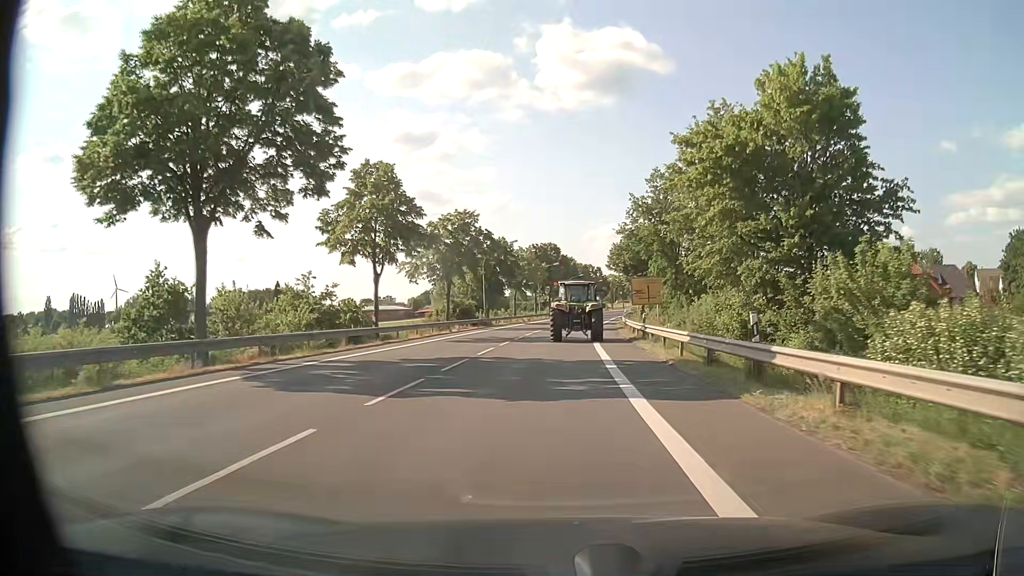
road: primary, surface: asphalt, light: Day
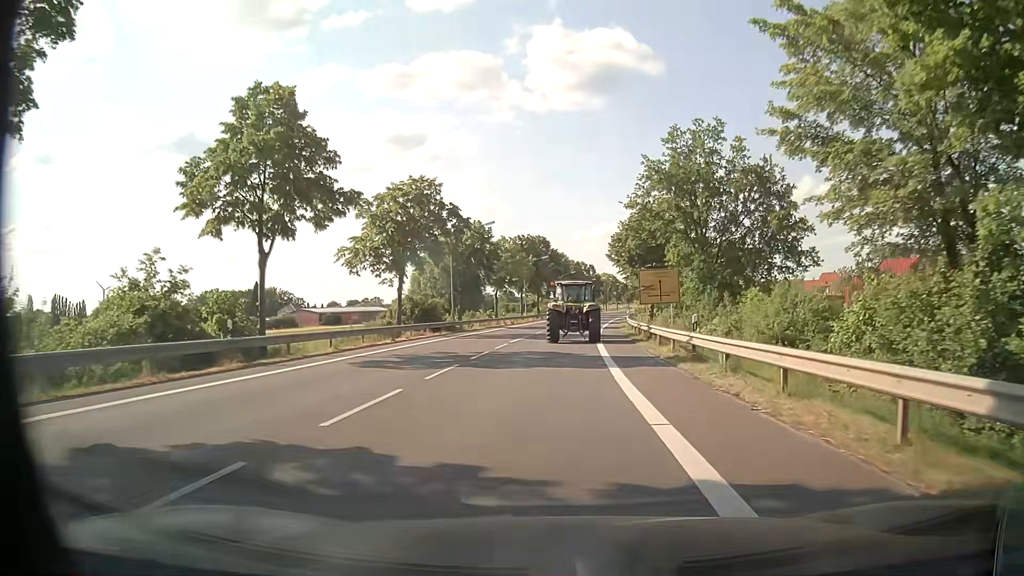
(+0.2, +13.9) m; +1°
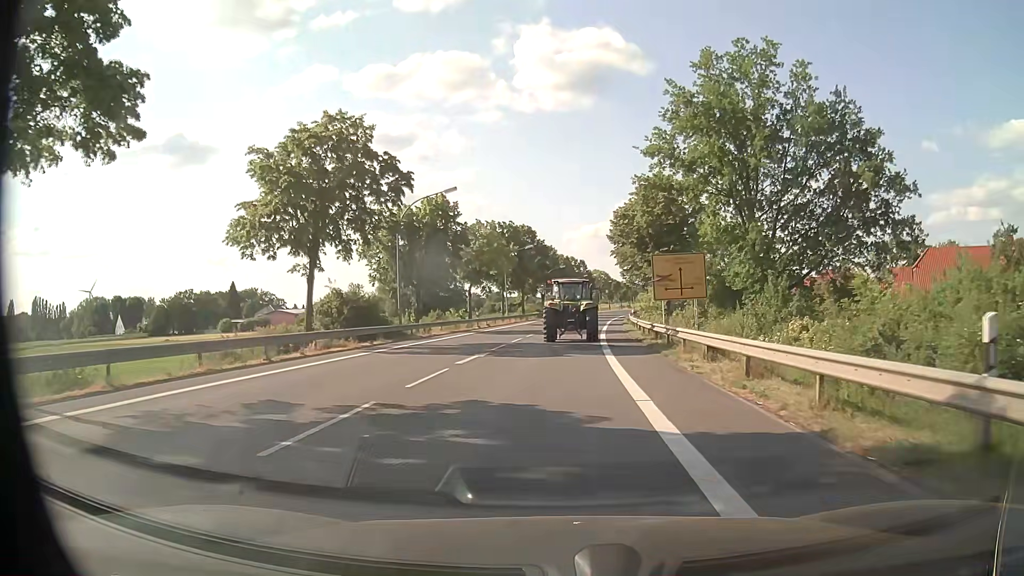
(+0.1, +13.6) m; +1°
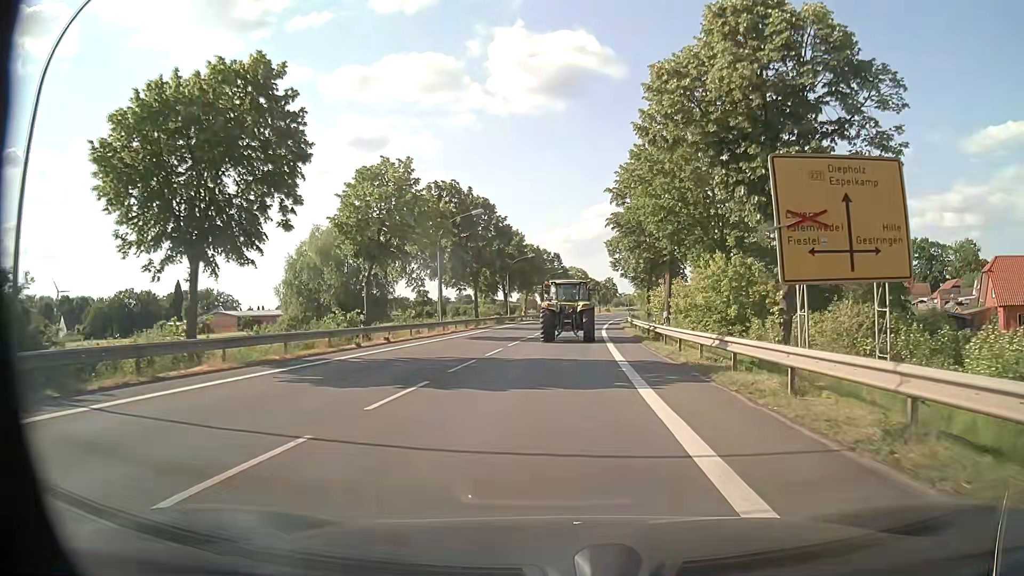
(+0.4, +26.7) m; +2°
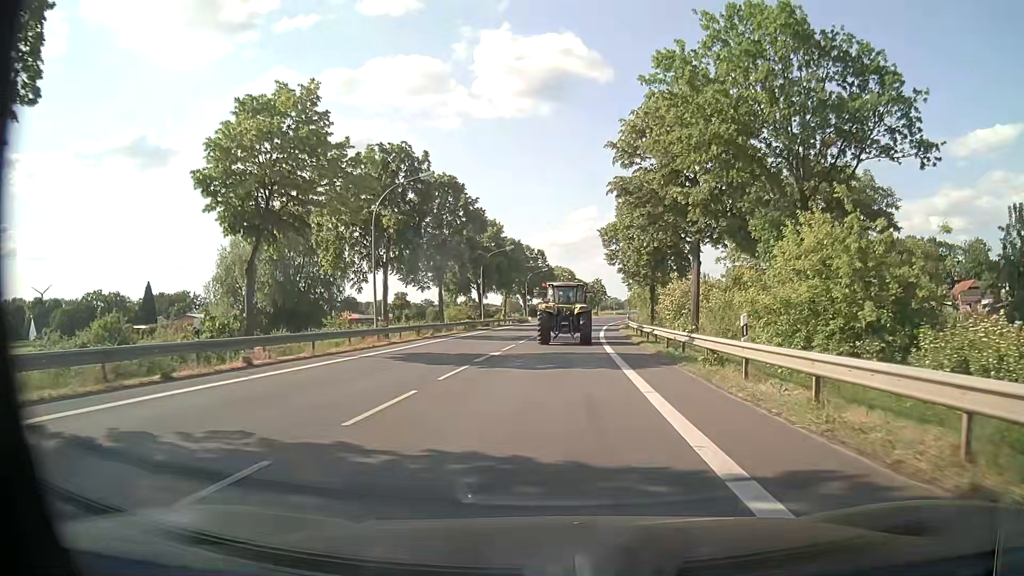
(+0.1, +13.2) m; +1°
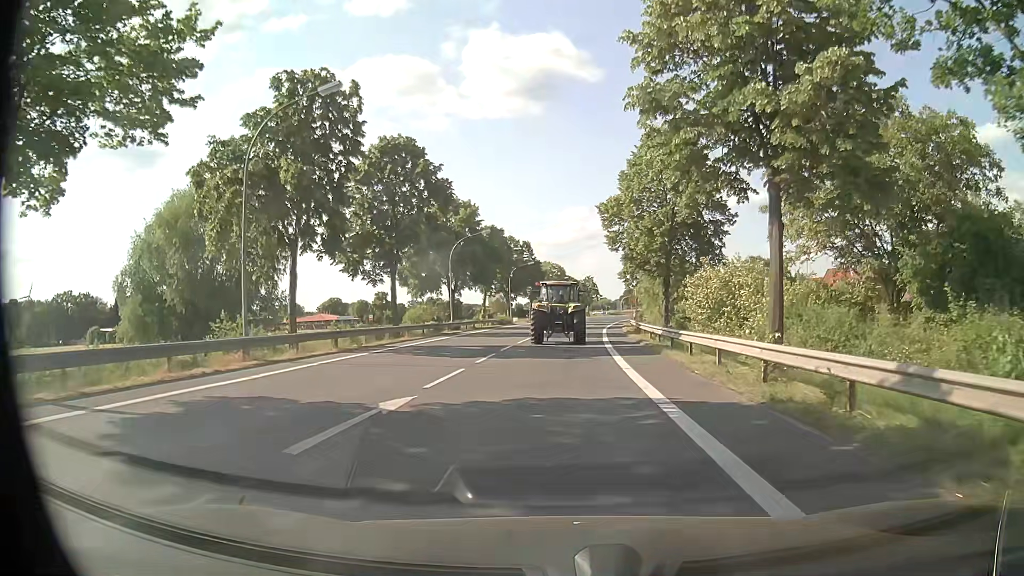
(+0.2, +13.3) m; +1°
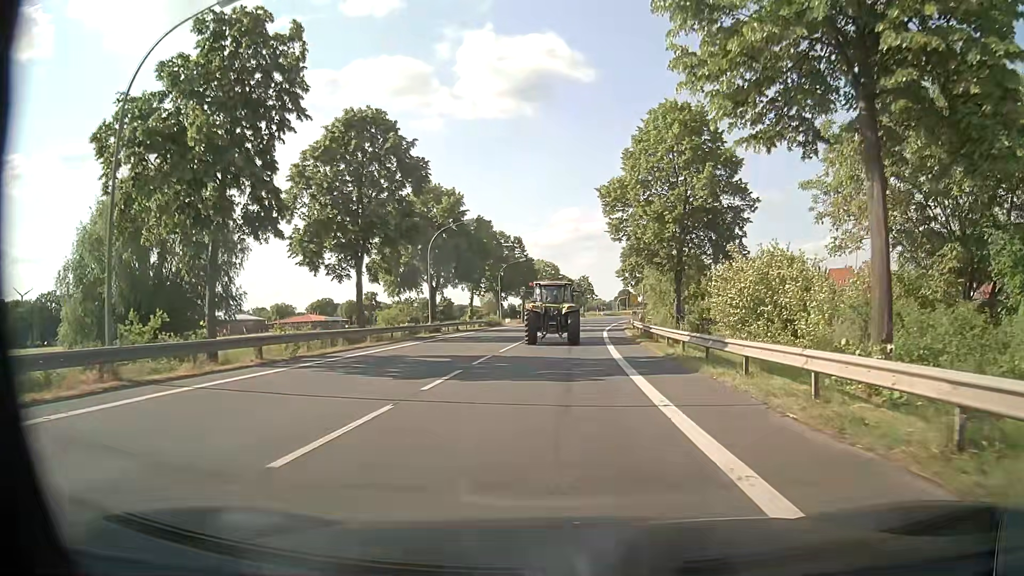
(0.0, +6.7) m; 0°
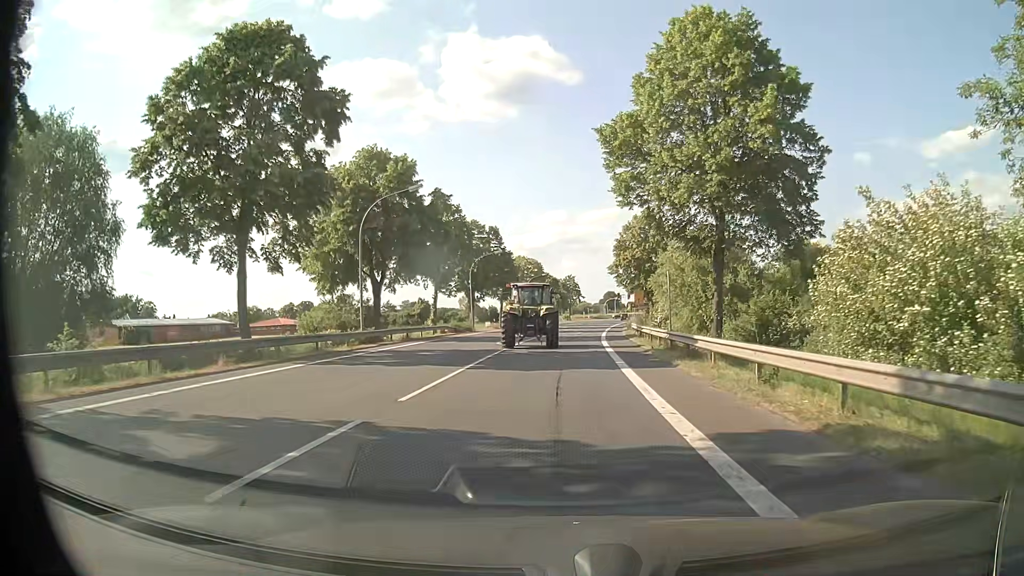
(+0.3, +13.5) m; +2°
(0, +10) (0, +20) (+1, +30) (+1, +40) (+2, +50) (+3, +60) (+3, +70) (+4, +80) (+6, +90) (+7, +100) m
